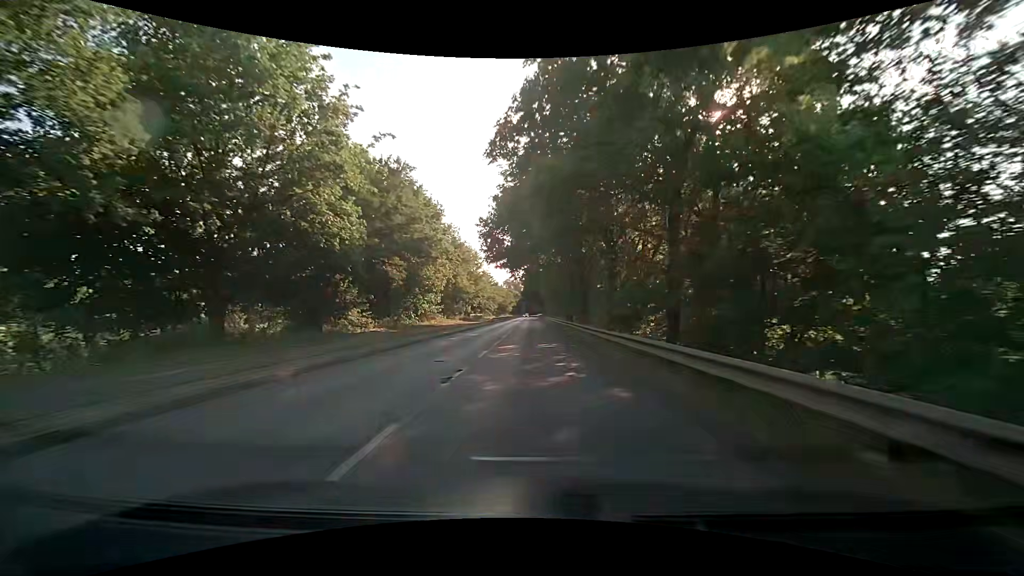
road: secondary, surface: asphalt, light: Day
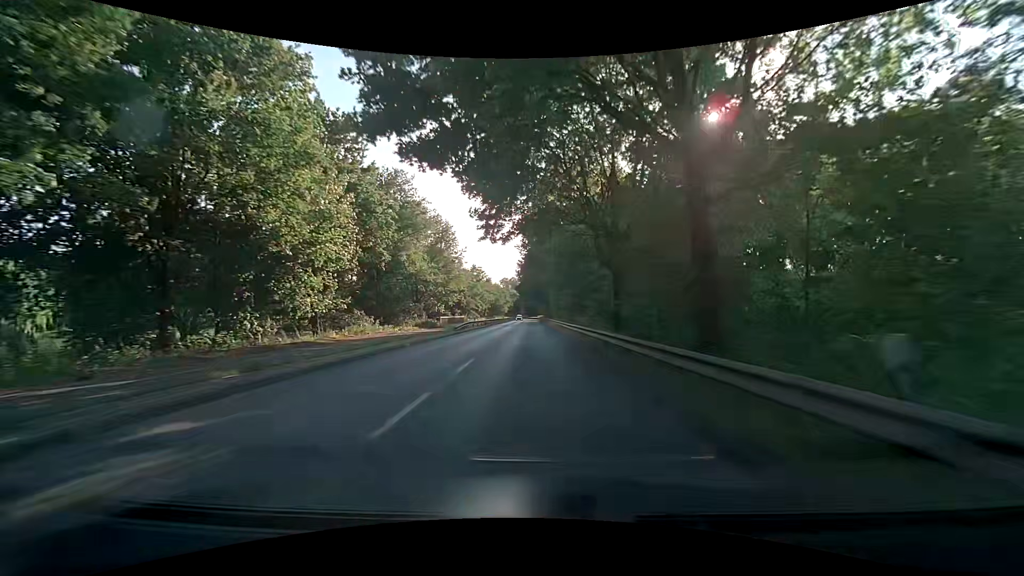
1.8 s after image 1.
(+0.1, +27.6) m; 0°
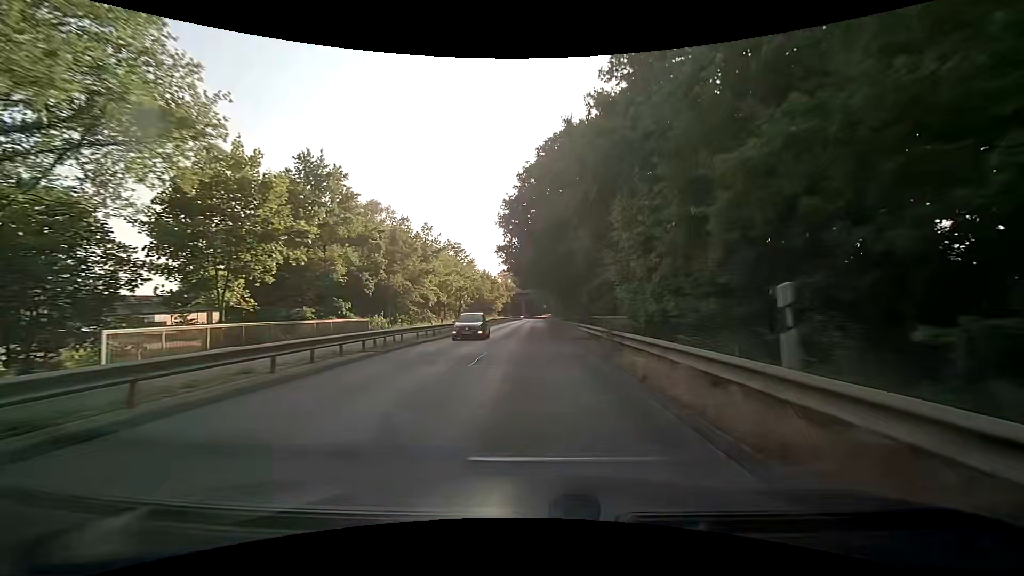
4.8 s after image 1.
(-0.2, +47.7) m; -1°
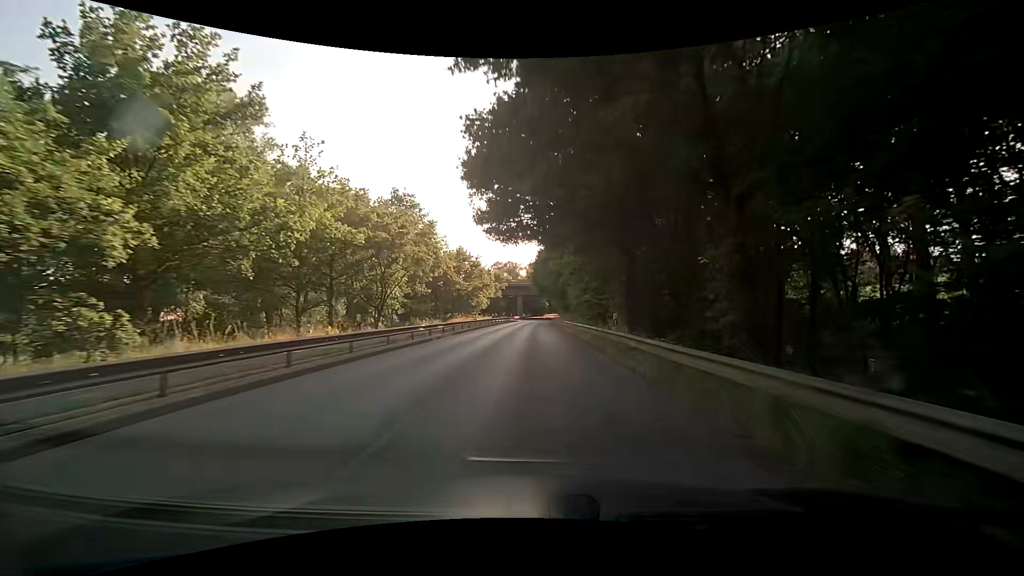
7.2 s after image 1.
(+0.1, +39.8) m; +1°
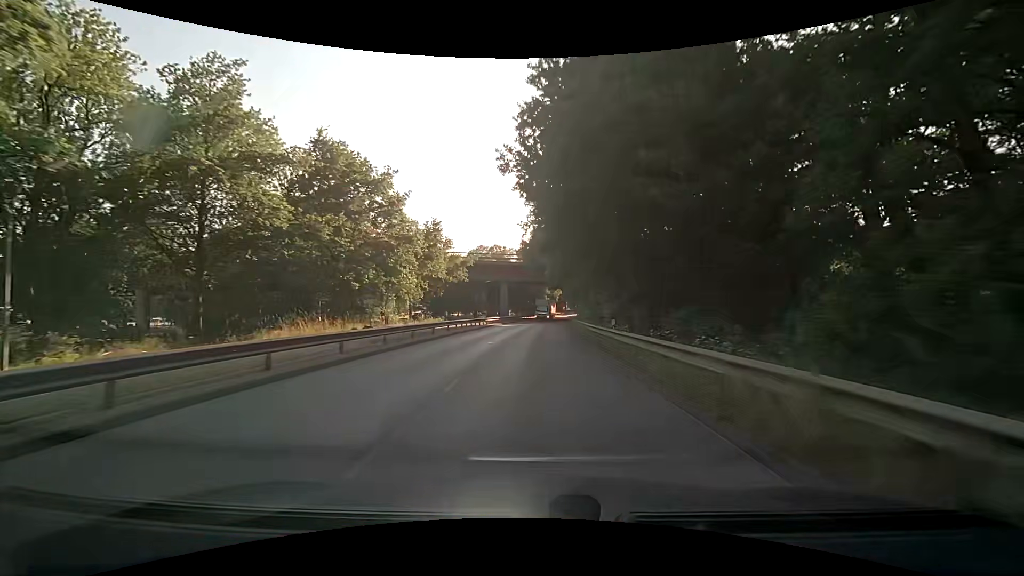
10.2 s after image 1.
(0.0, +49.0) m; 0°
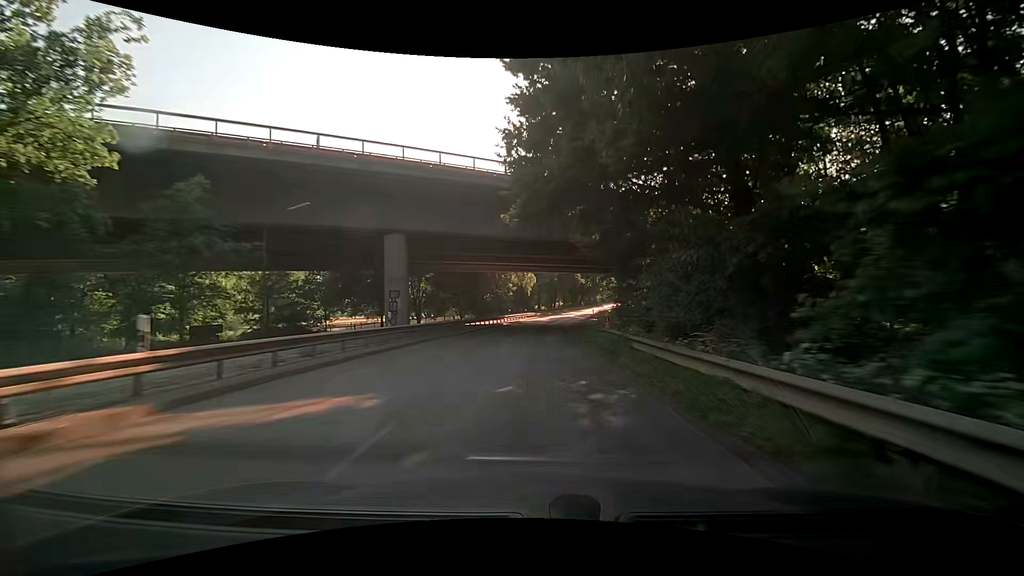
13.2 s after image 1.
(+1.7, +46.8) m; +3°
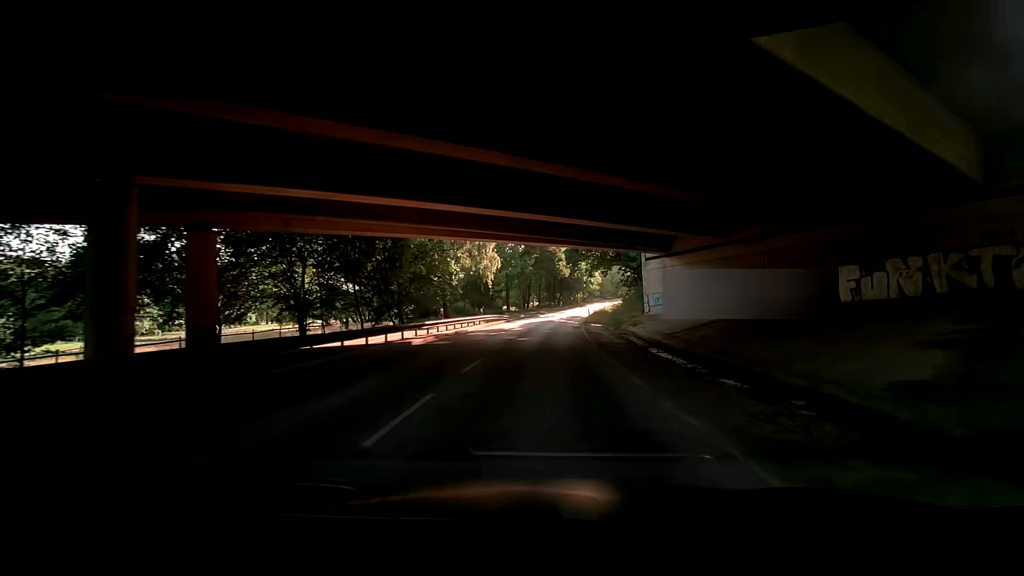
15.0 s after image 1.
(+1.3, +28.0) m; +6°
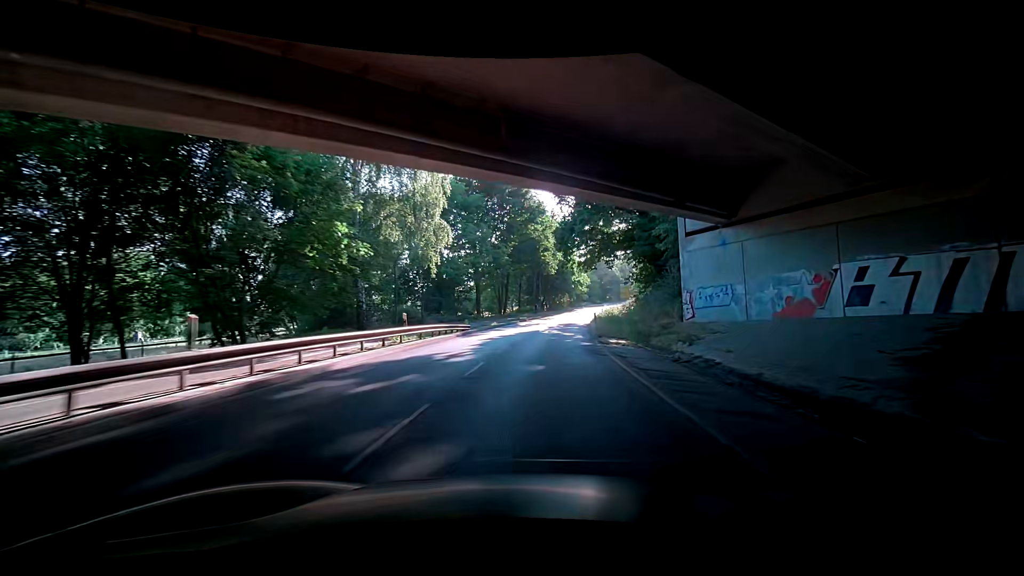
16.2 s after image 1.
(+0.5, +18.8) m; +4°
(0, +10) (-1, +20) (-1, +30) (-1, +40) (0, +50) (+1, +60) (+2, +70) (+3, +80) (+5, +90) (+6, +99) m
